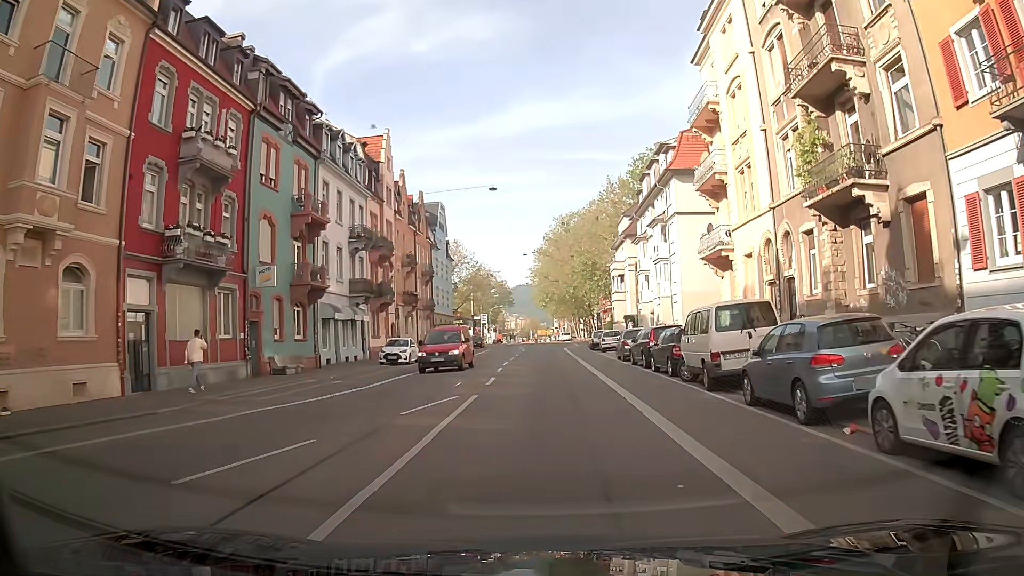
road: secondary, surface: asphalt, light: Day
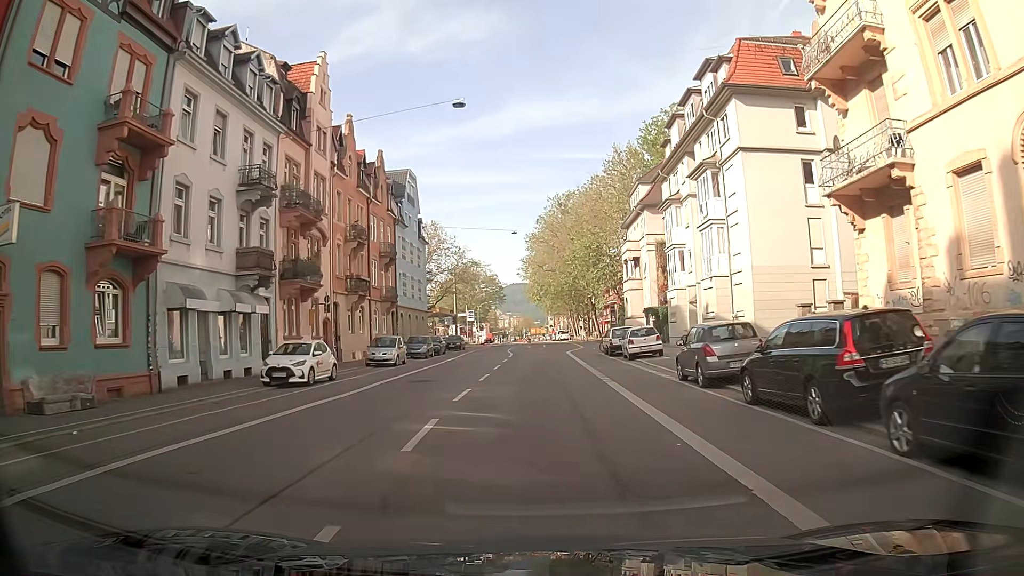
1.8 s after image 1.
(-0.3, +16.4) m; -1°
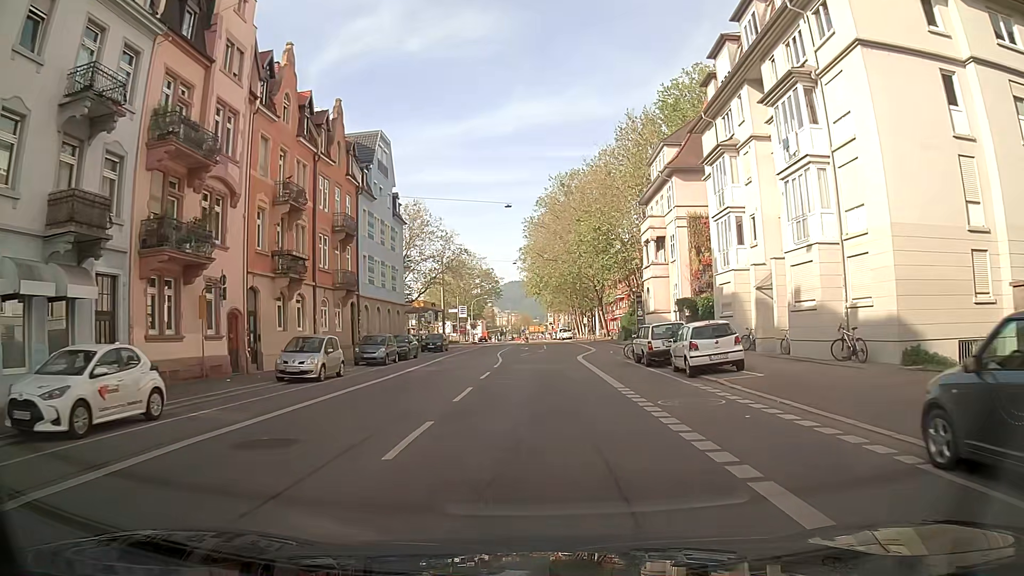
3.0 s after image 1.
(0.0, +12.4) m; 0°
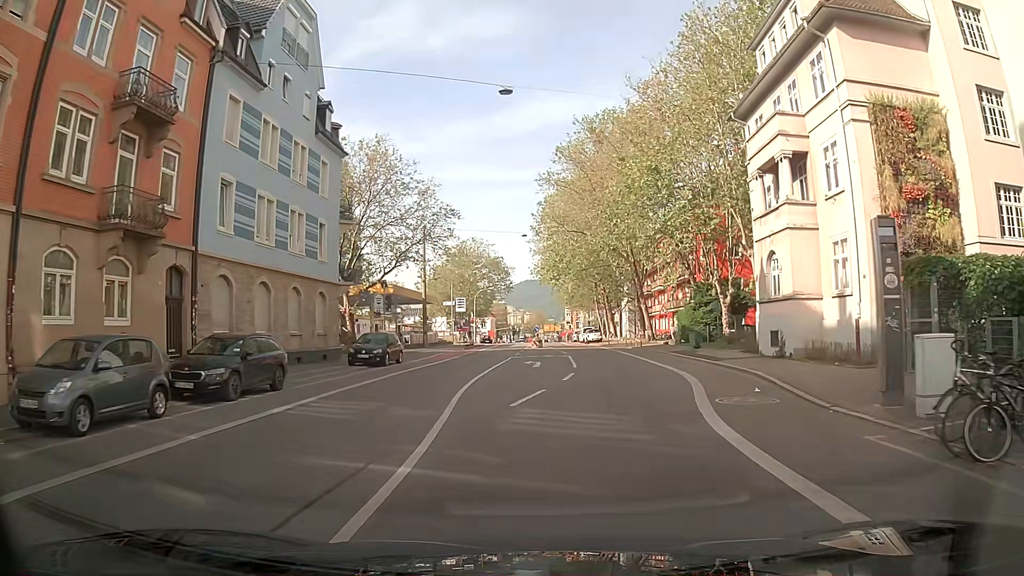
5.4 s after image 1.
(-0.1, +24.1) m; -1°
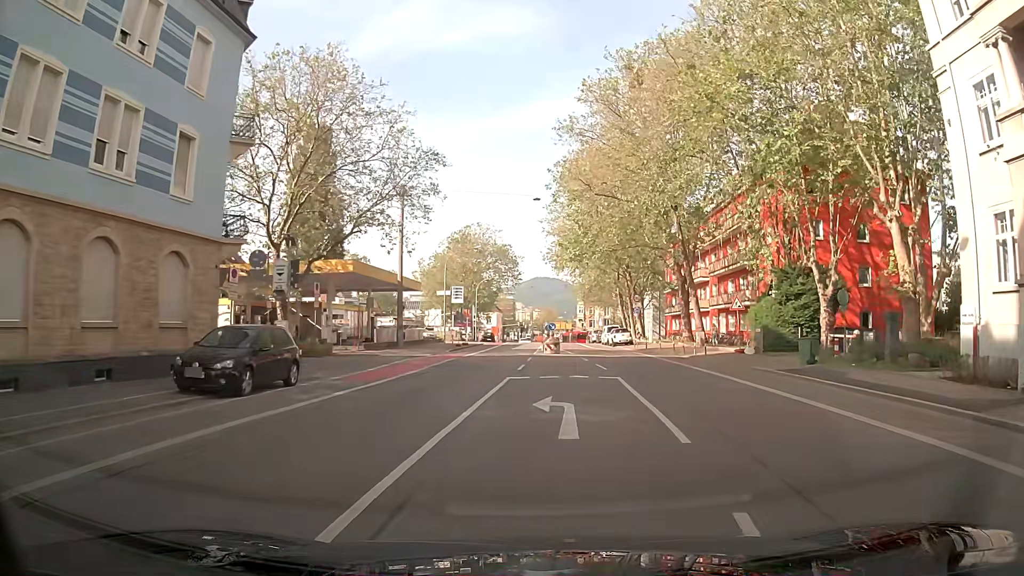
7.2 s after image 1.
(-0.3, +15.9) m; -1°
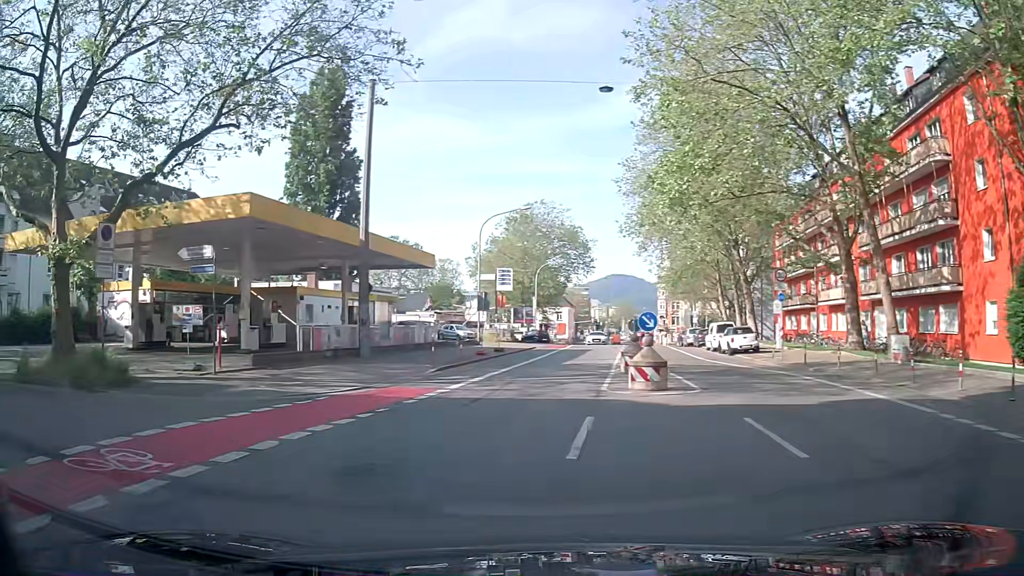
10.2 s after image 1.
(+0.3, +20.5) m; -6°
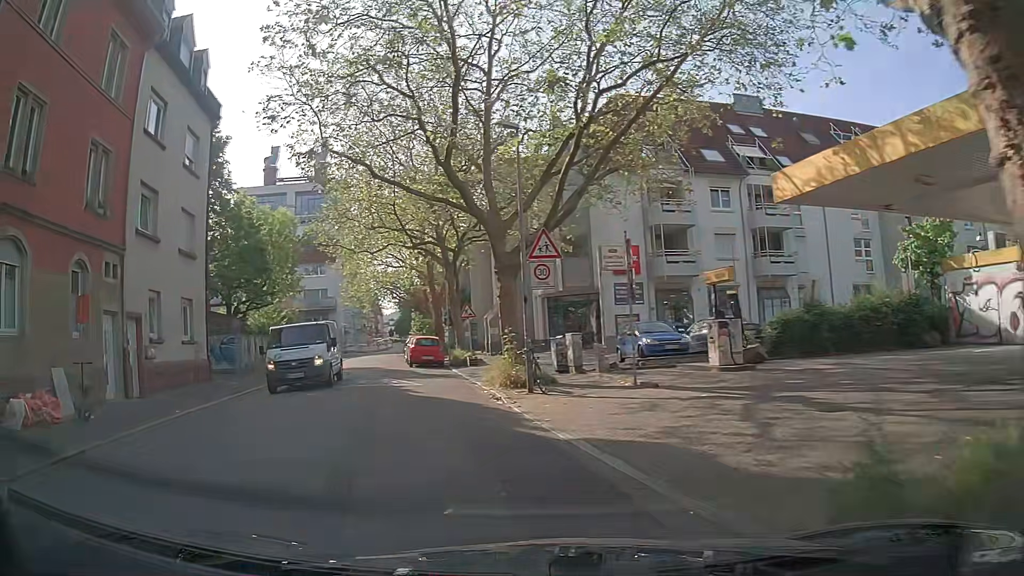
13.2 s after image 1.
(-8.6, +11.1) m; -68°
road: residential
